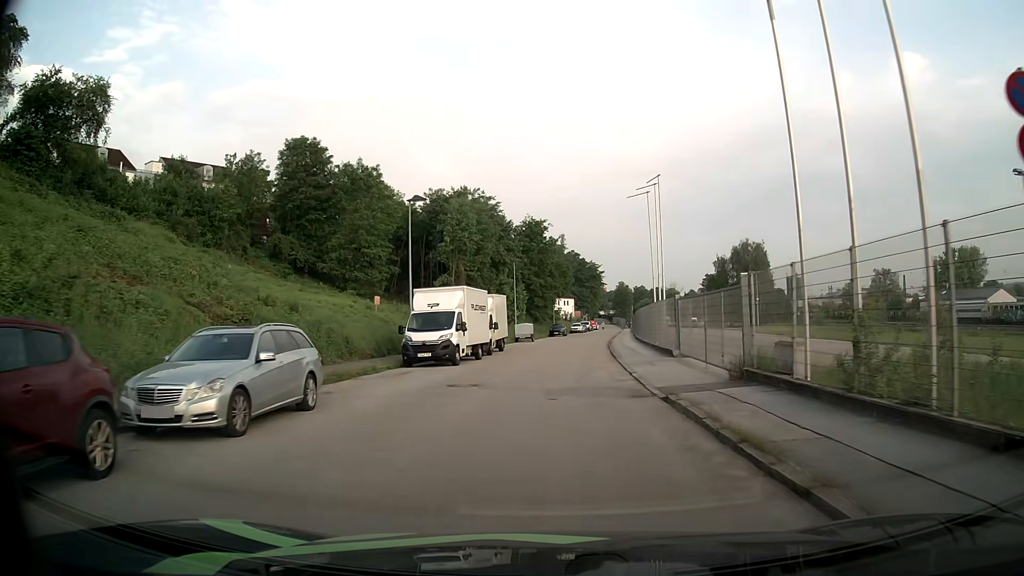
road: residential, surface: asphalt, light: Day
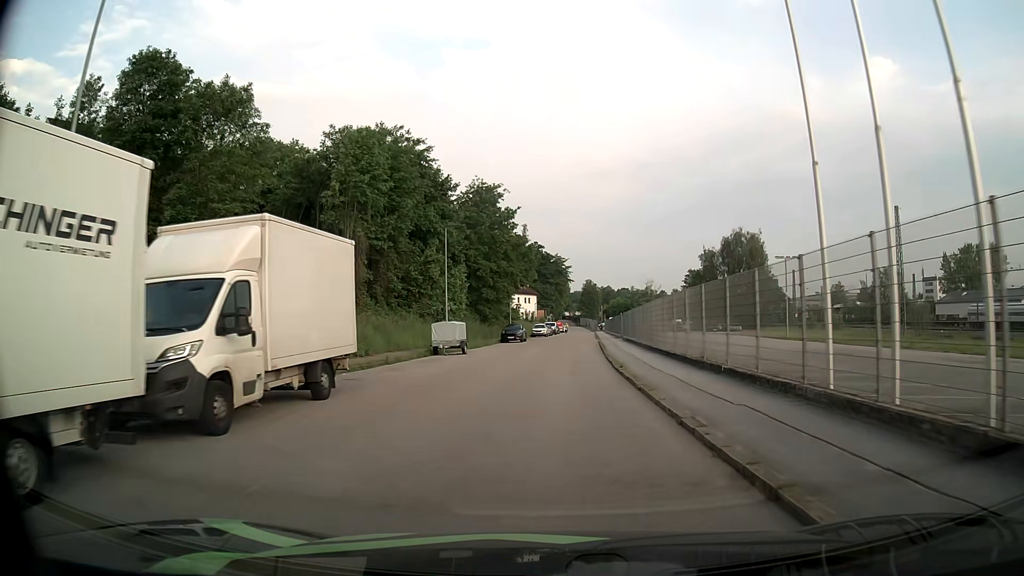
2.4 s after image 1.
(+0.7, +24.8) m; +3°
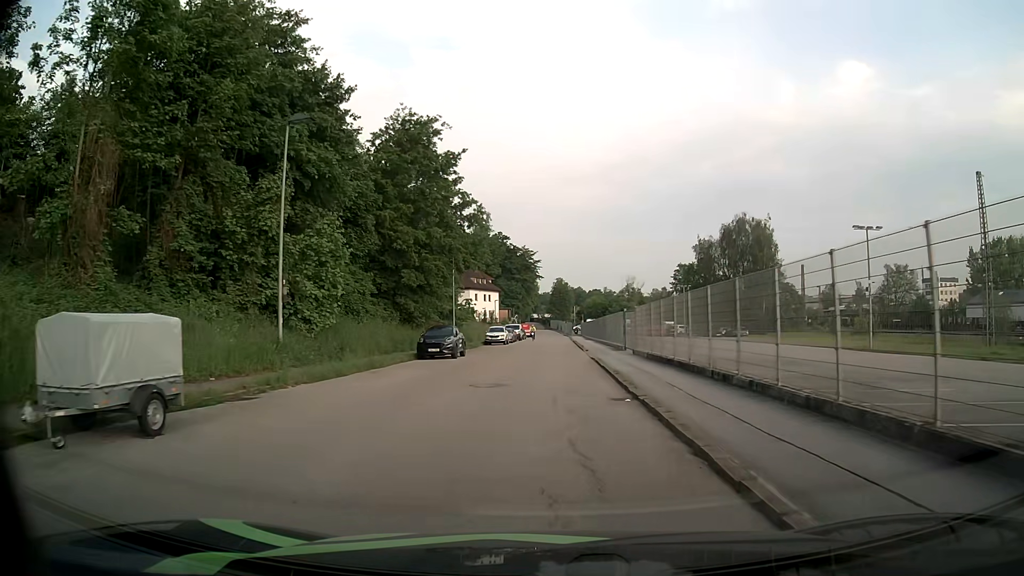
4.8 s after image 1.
(+0.7, +24.3) m; +3°
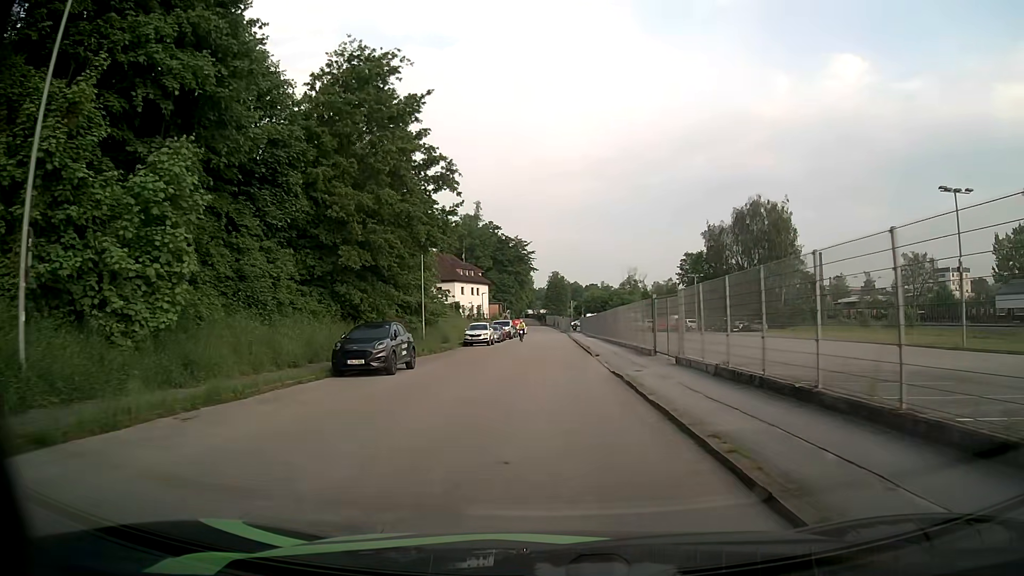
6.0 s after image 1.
(+0.1, +11.7) m; +1°
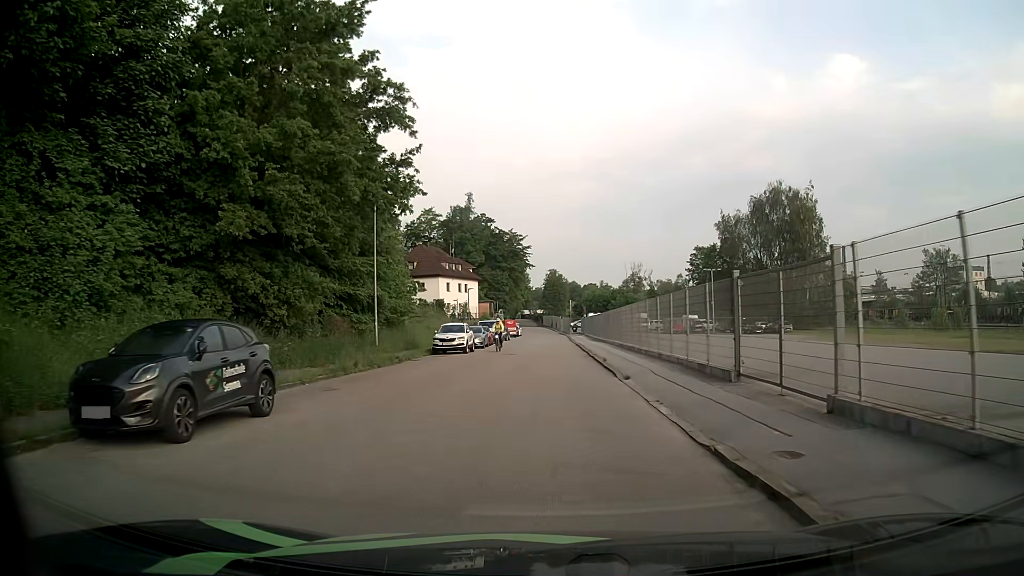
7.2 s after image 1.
(-0.1, +11.5) m; 0°
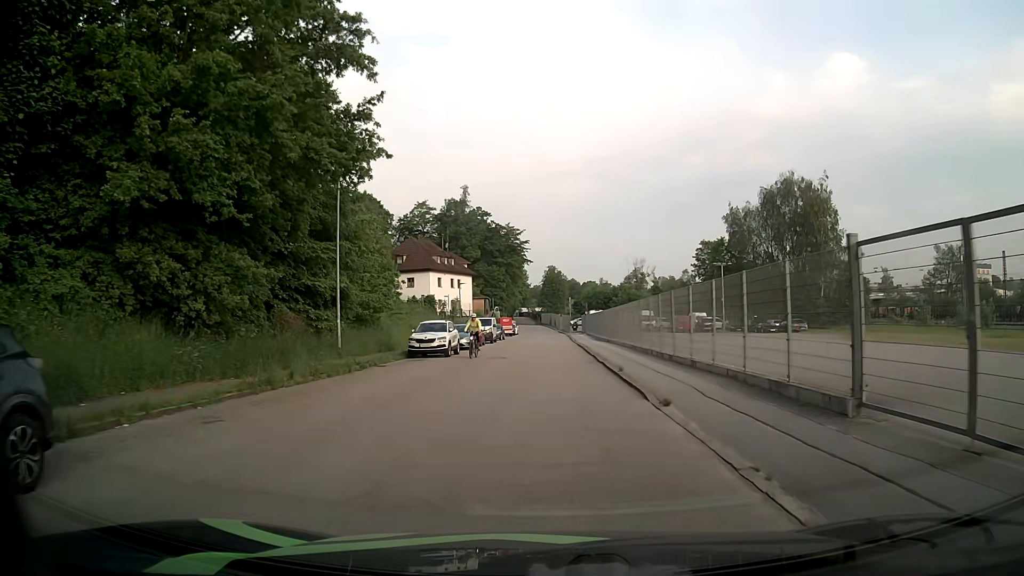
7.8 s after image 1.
(0.0, +5.7) m; 0°
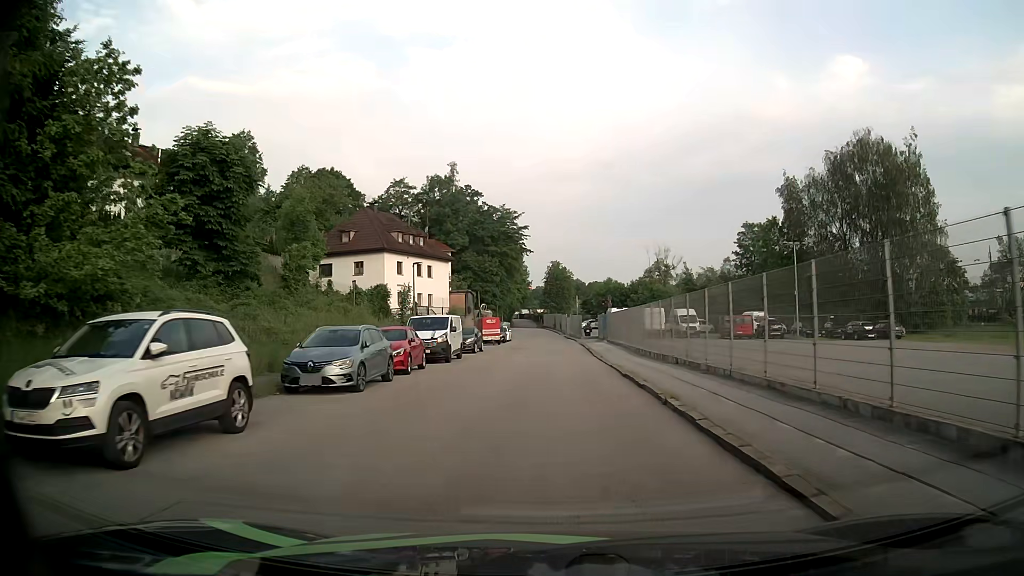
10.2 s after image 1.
(0.0, +23.4) m; 0°
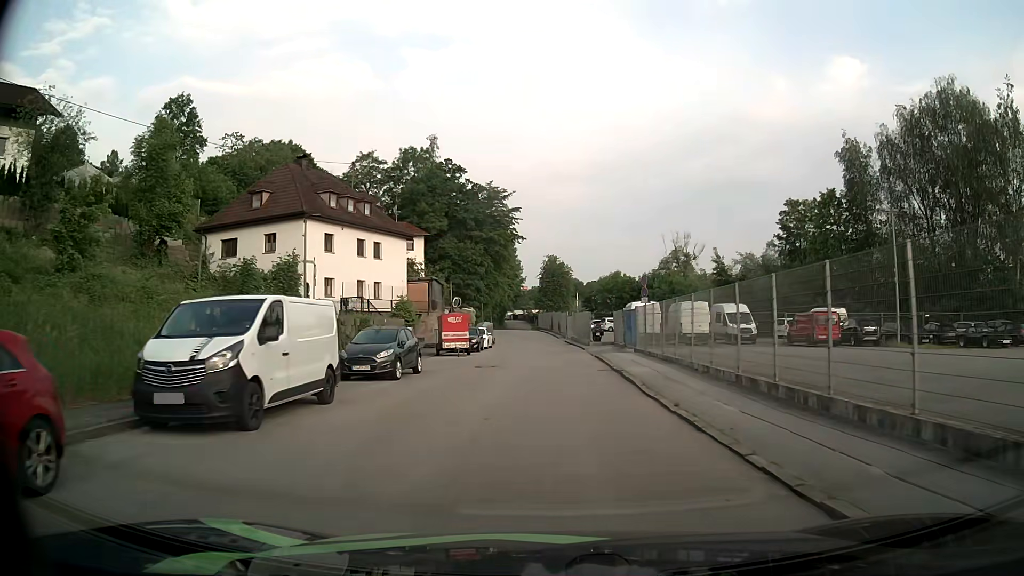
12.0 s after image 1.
(0.0, +18.2) m; 0°
(0, +10) (0, +20) (0, +30) (0, +40) (0, +50) (-1, +60) (-1, +70) (-2, +80) (-3, +90) (-4, +100) m
